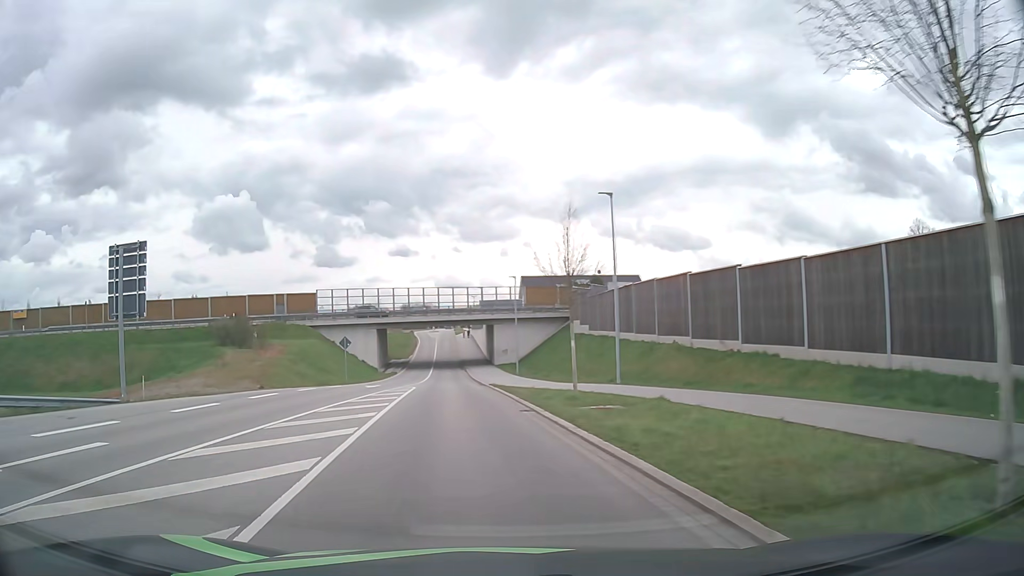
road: unclassified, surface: asphalt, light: Day
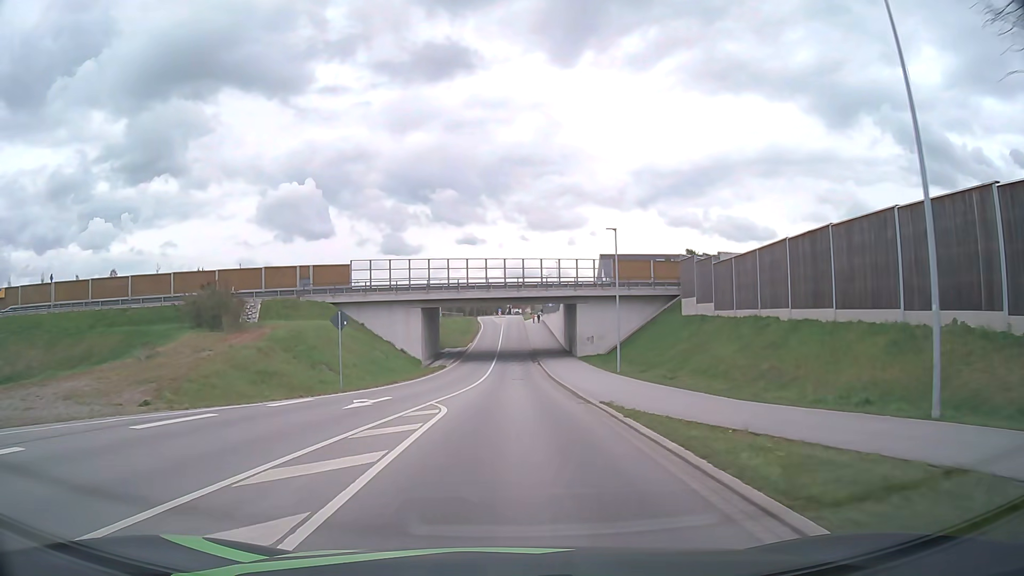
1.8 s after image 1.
(-1.8, +18.4) m; -7°
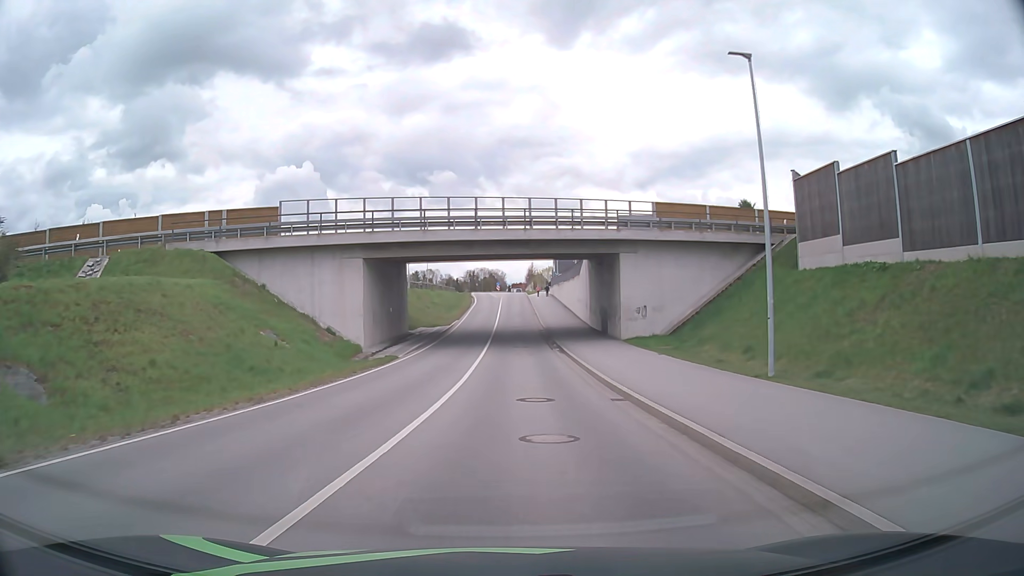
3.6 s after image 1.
(0.0, +22.5) m; 0°
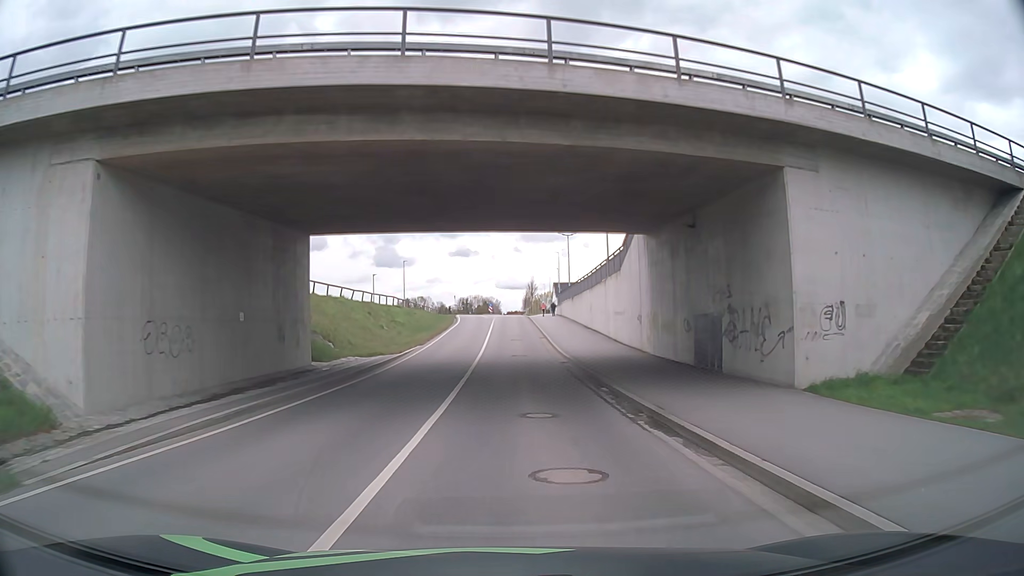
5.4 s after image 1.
(+0.1, +22.8) m; +1°
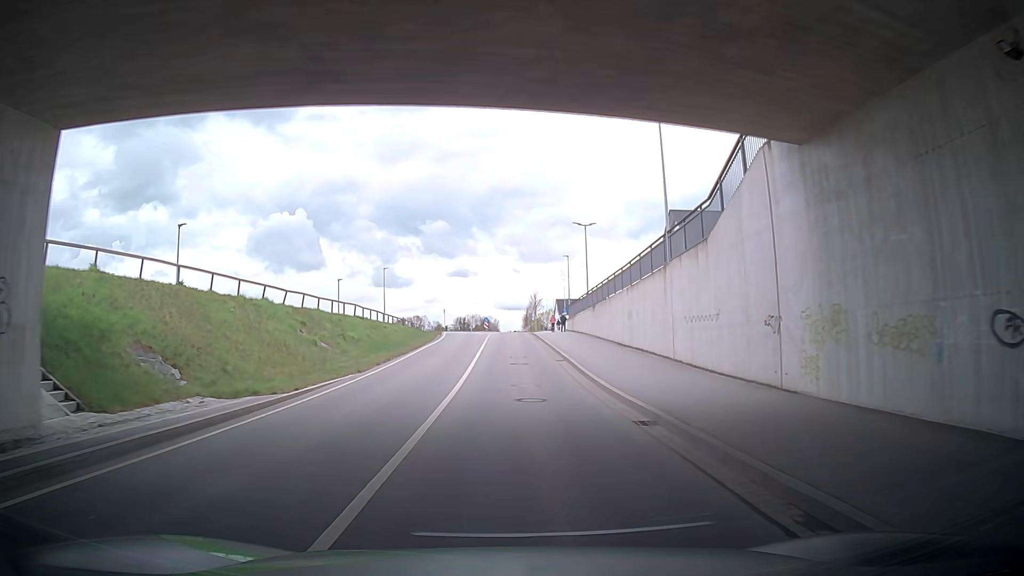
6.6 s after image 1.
(+0.1, +15.5) m; +3°
(0, +10) (0, +20) (-1, +30) (-1, +40) (-1, +50) (-2, +60) (-2, +70) (-2, +80) (-3, +90) (-3, +100) m
